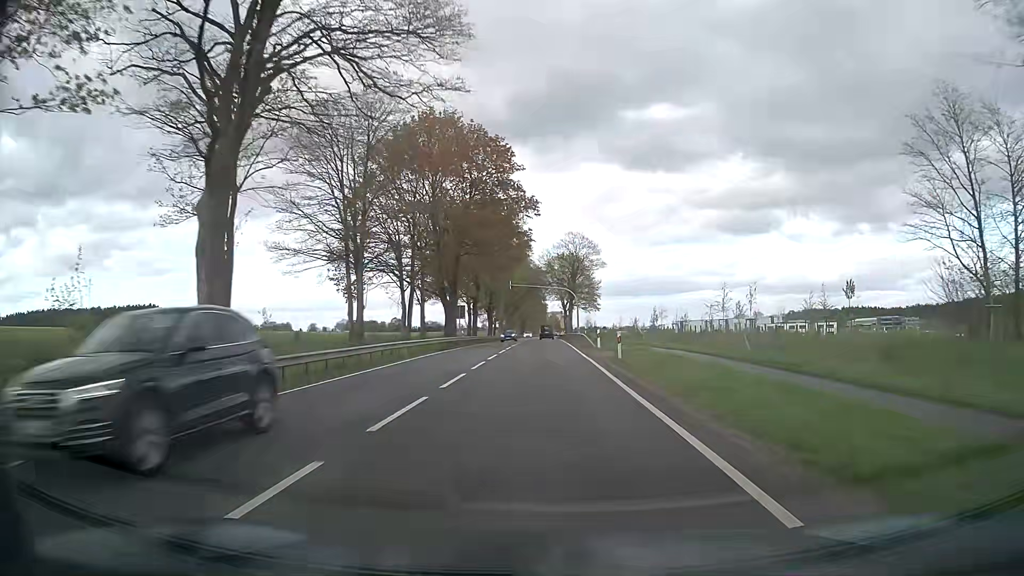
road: primary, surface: asphalt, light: Day
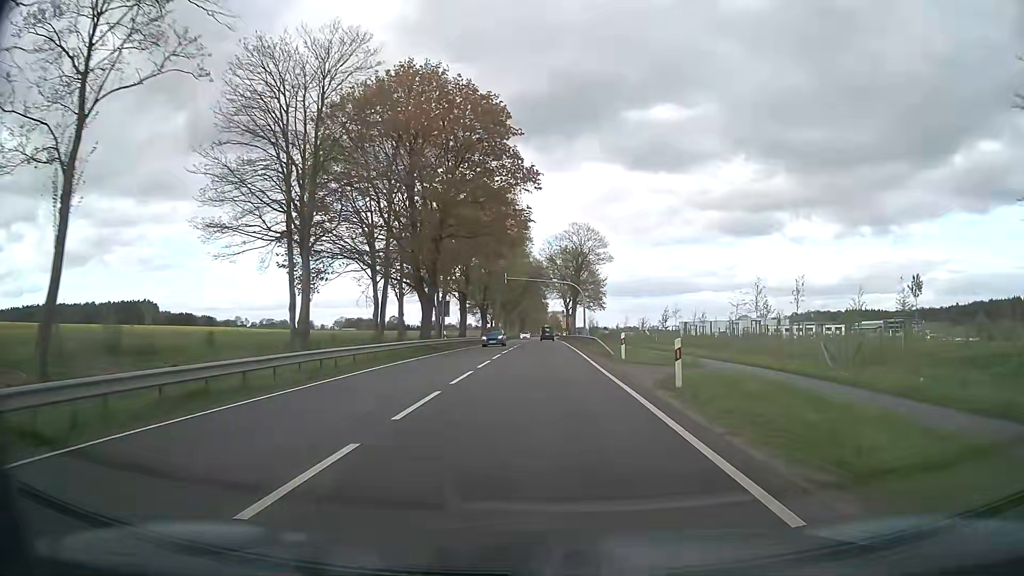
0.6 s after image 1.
(0.0, +10.8) m; 0°
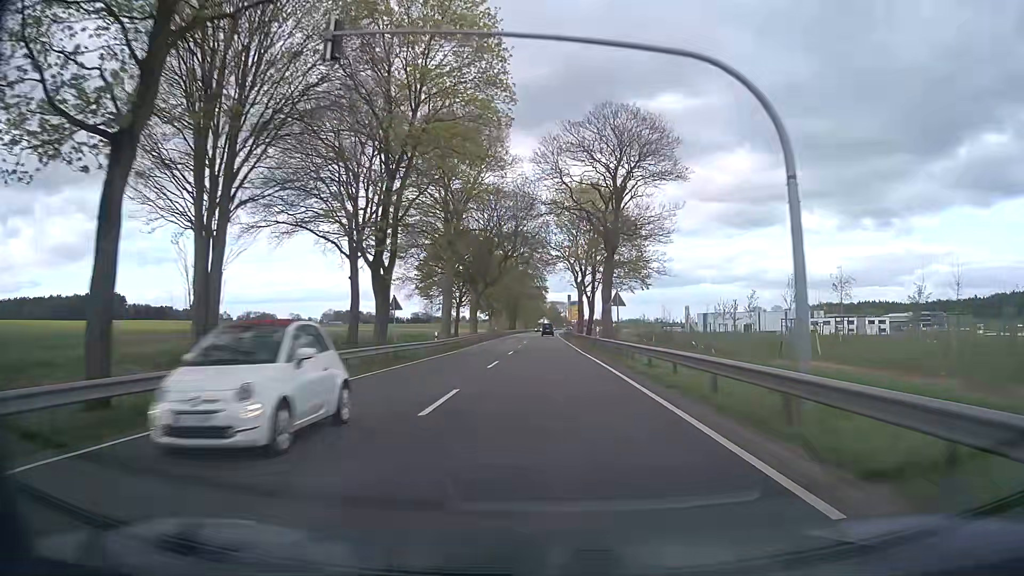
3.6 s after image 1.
(-0.1, +54.0) m; 0°
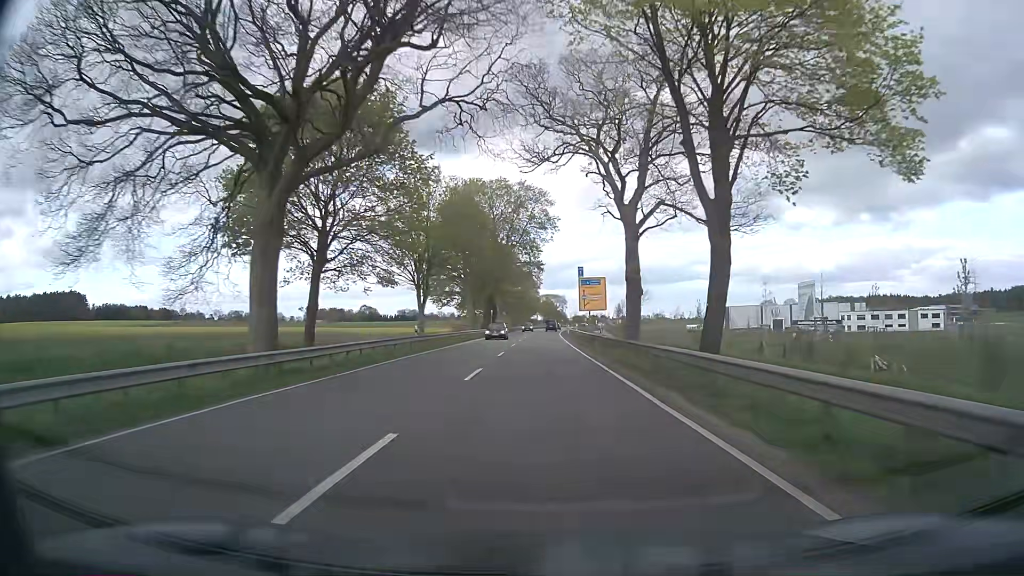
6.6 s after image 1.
(+0.2, +54.2) m; +1°
